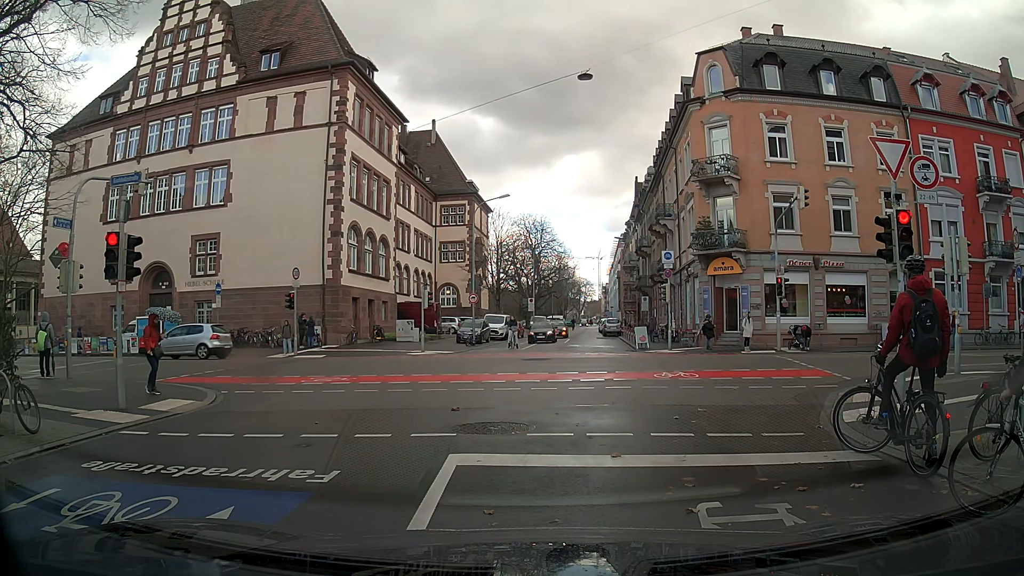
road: residential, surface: asphalt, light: Day
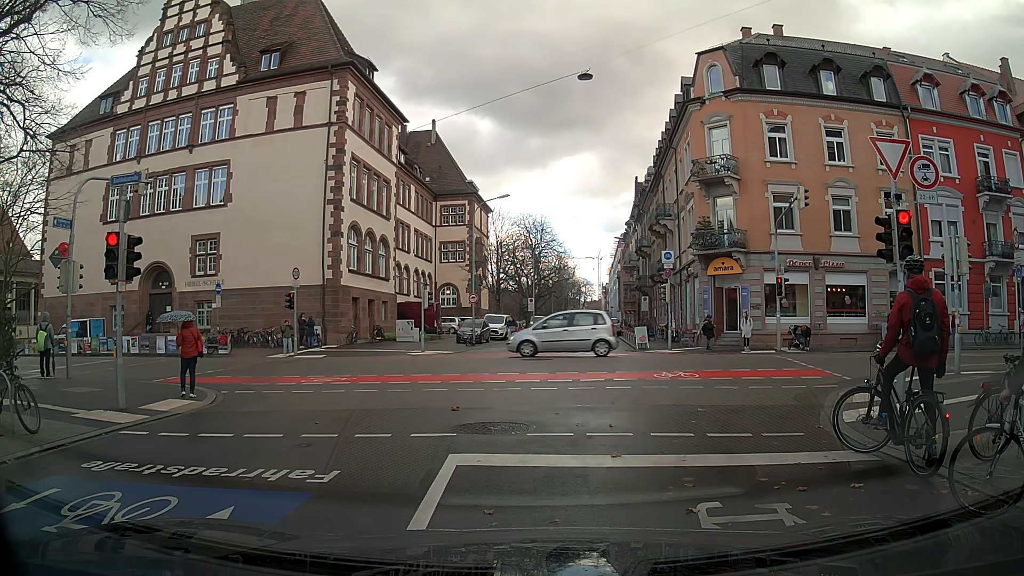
(0.0, 0.0) m; 0°
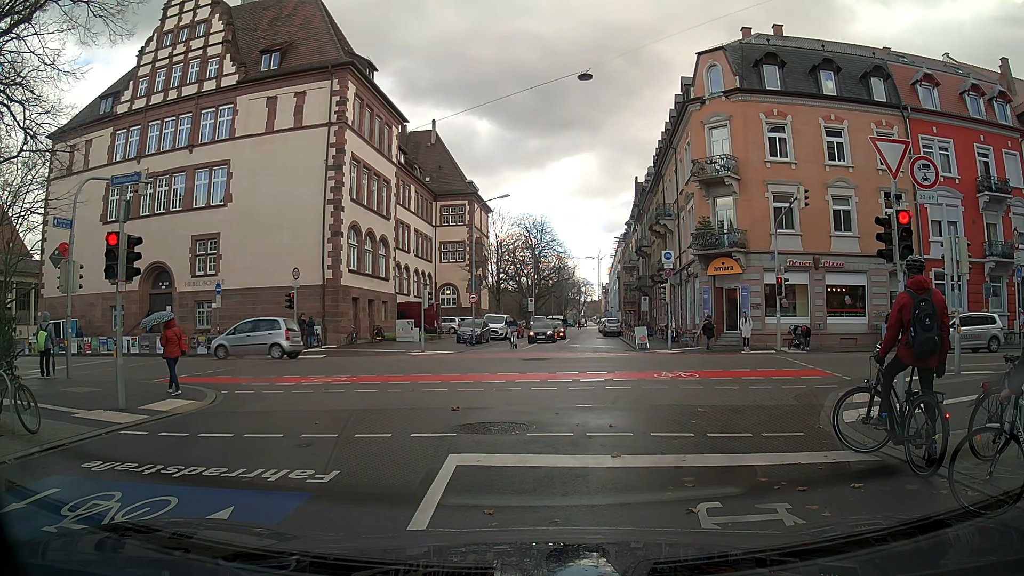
(0.0, 0.0) m; 0°
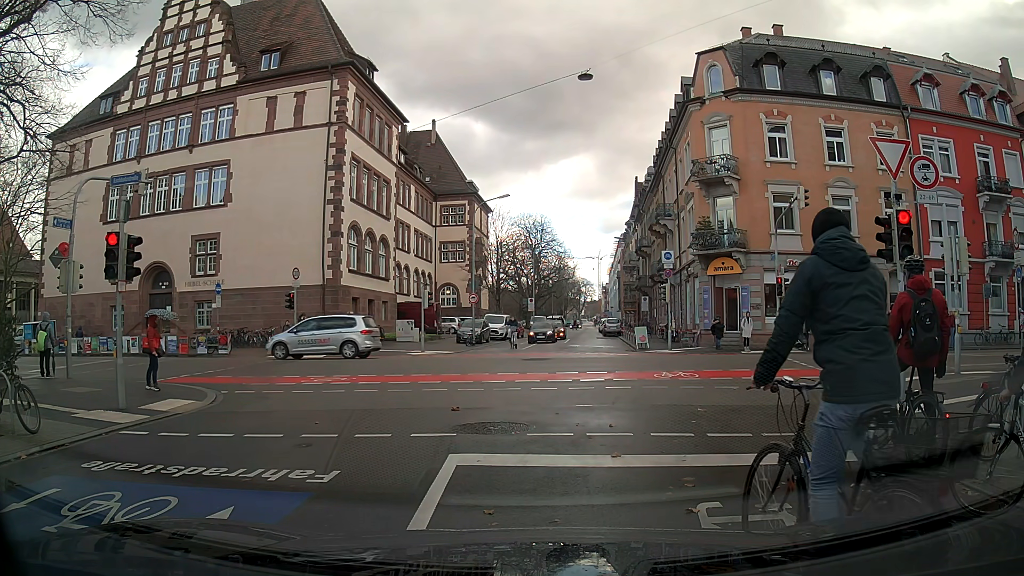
(0.0, 0.0) m; 0°
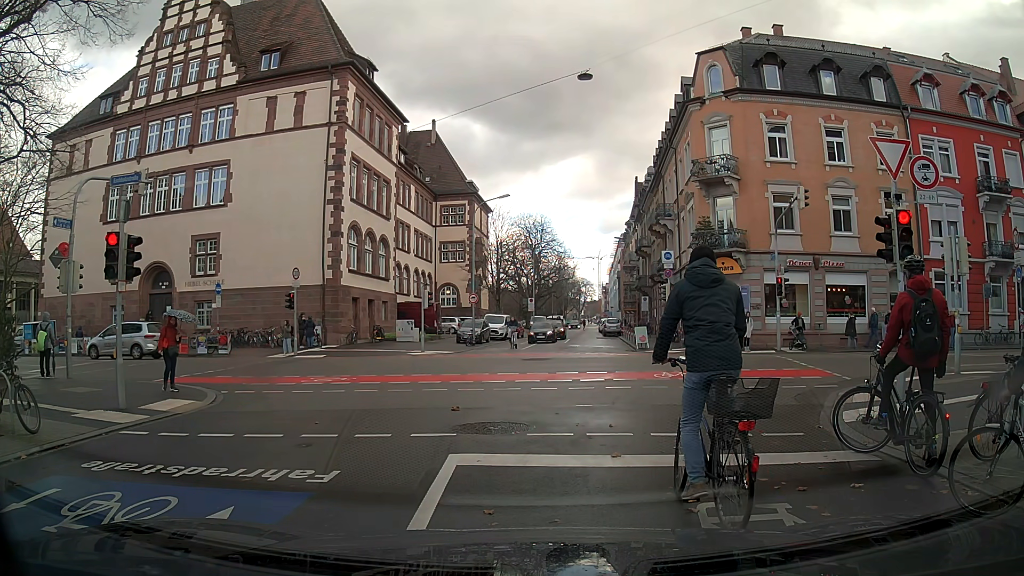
(0.0, 0.0) m; 0°
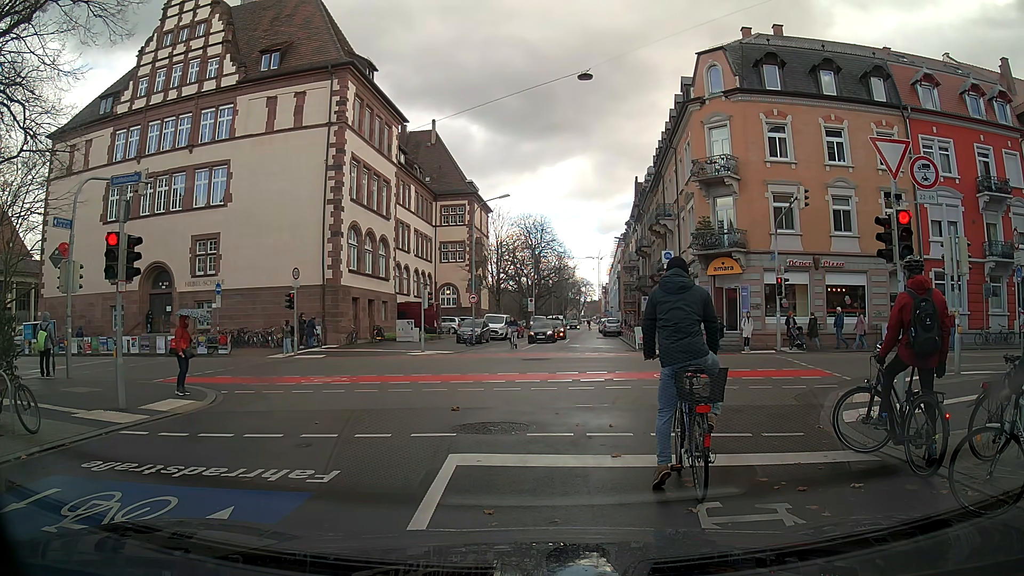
(0.0, 0.0) m; 0°
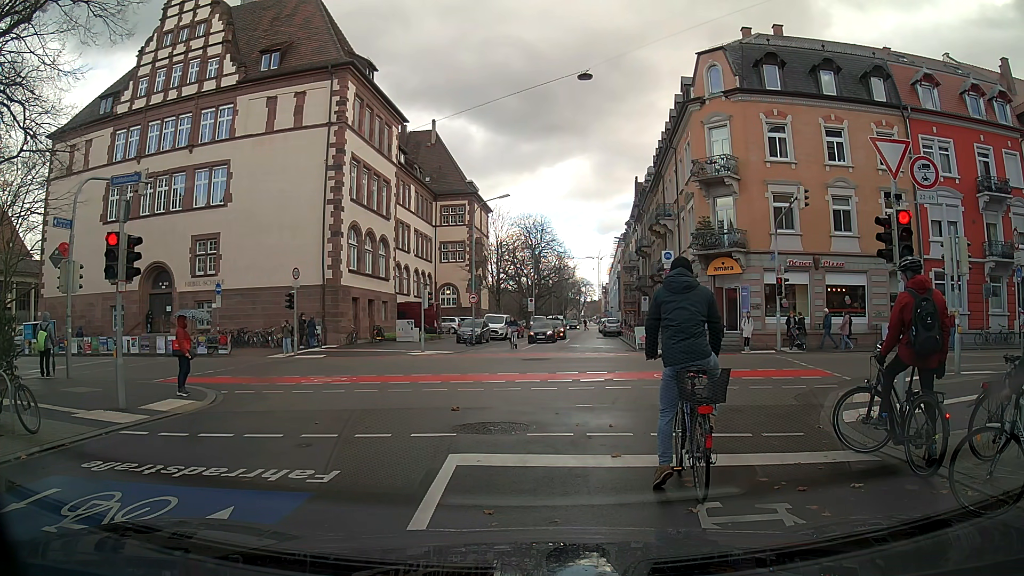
(0.0, 0.0) m; 0°
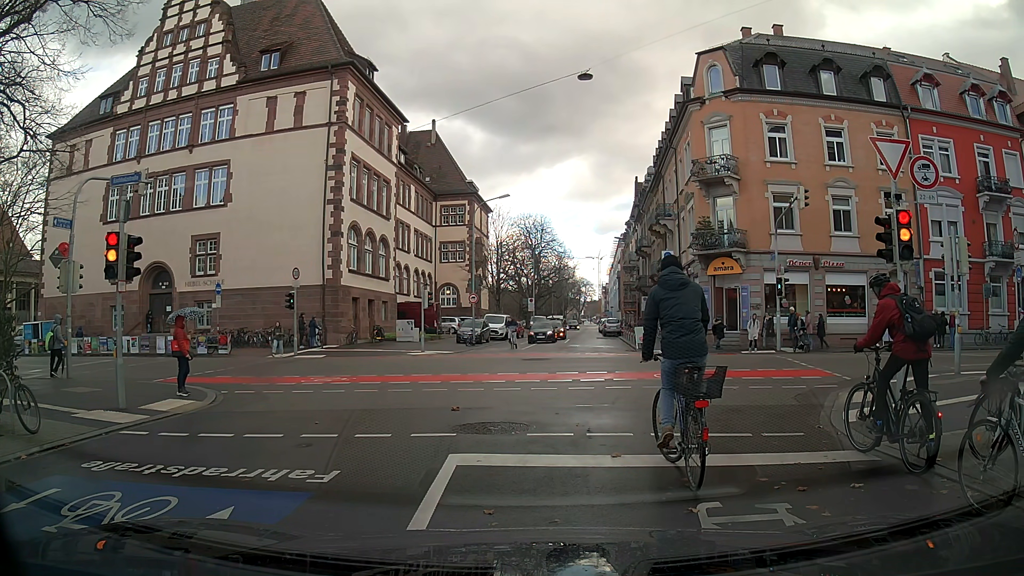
(0.0, 0.0) m; 0°
